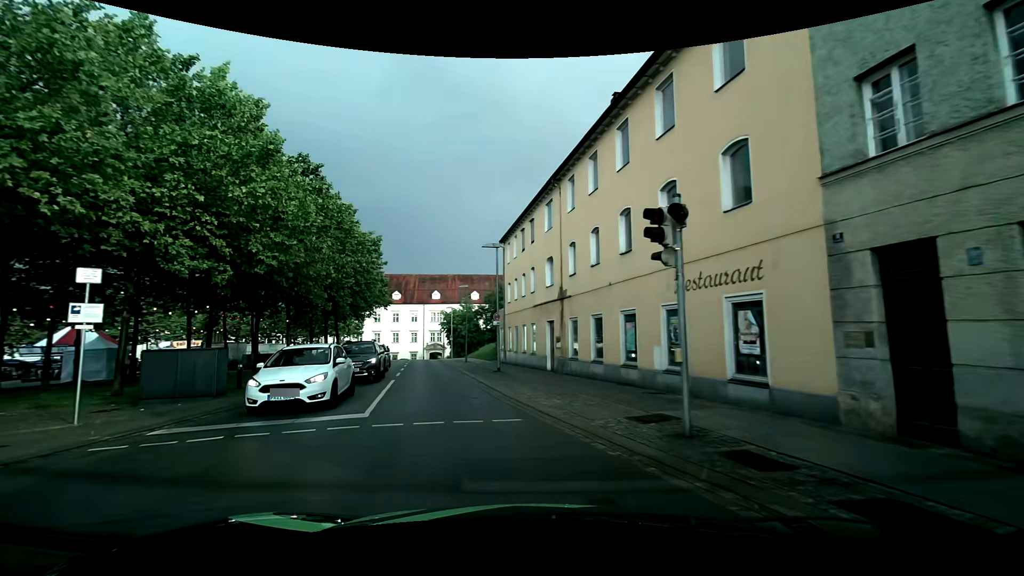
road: tertiary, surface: asphalt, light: Day
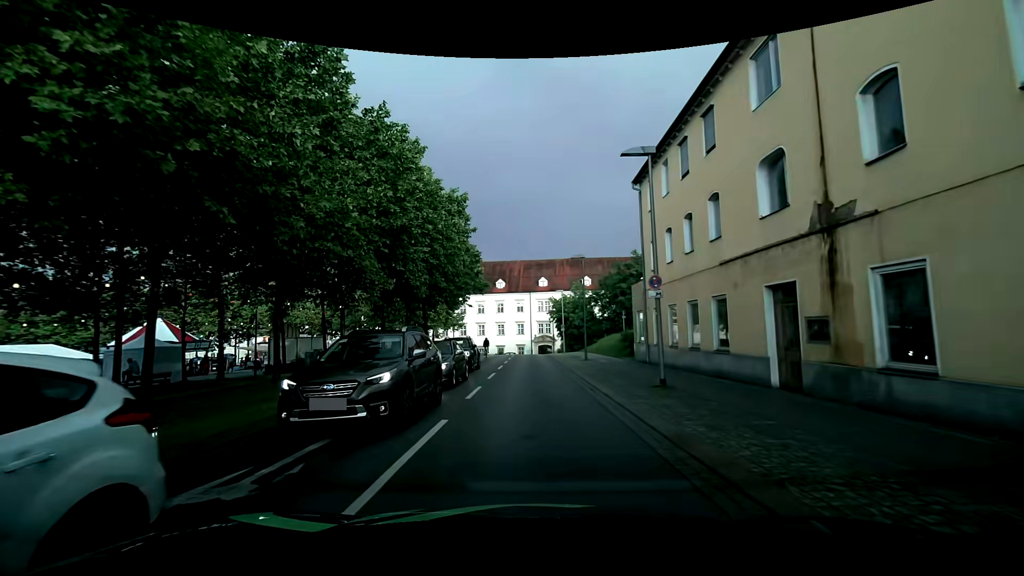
(-1.6, +11.9) m; -11°
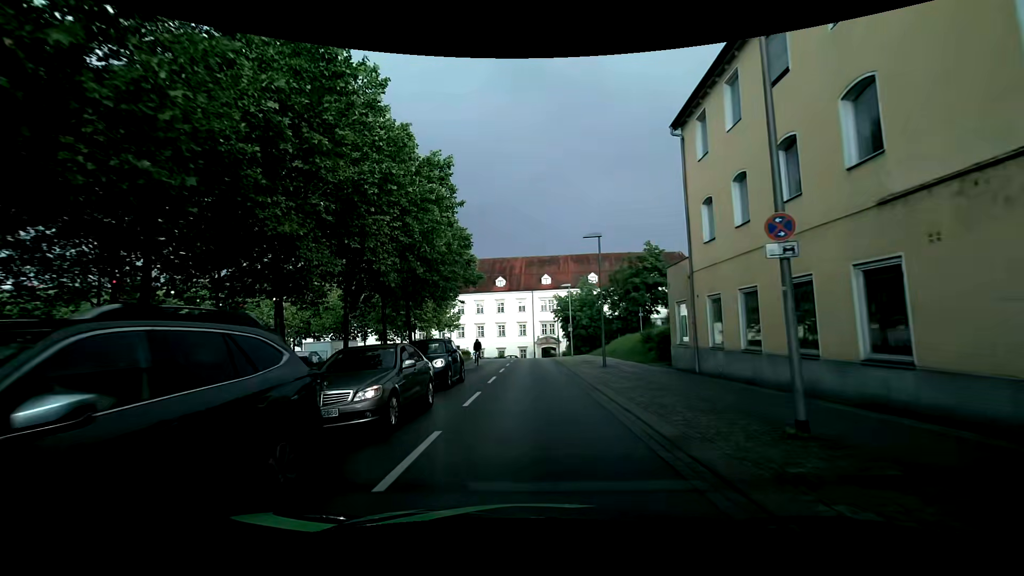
(0.0, +6.9) m; -1°
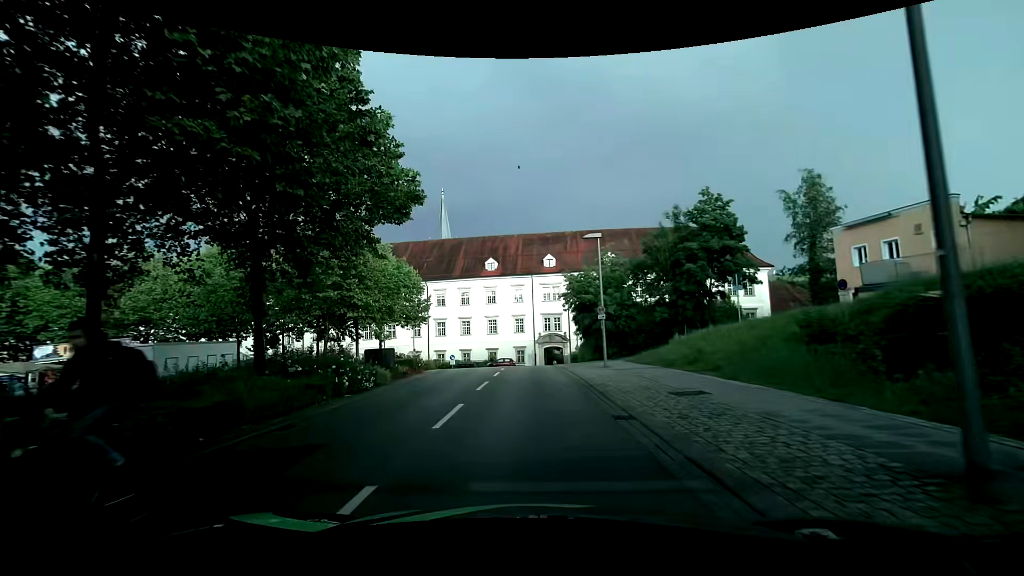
(+0.2, +21.1) m; 0°
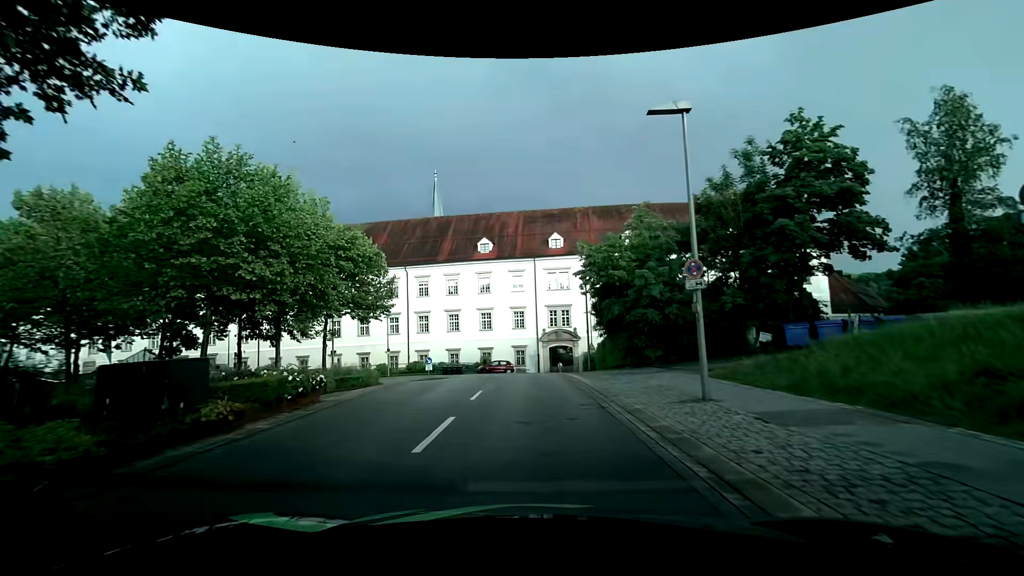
(+0.1, +13.6) m; 0°
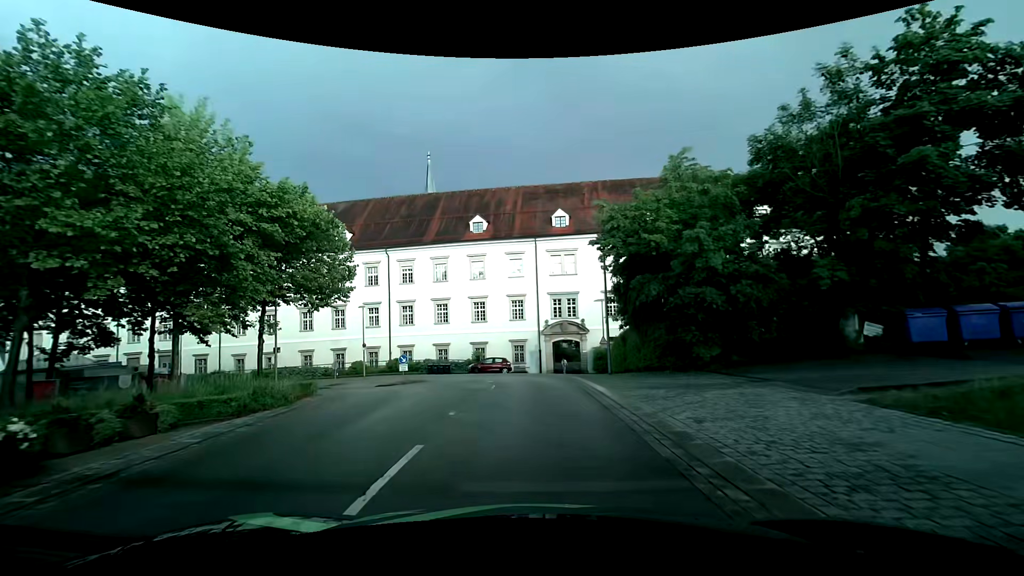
(0.0, +8.3) m; 0°
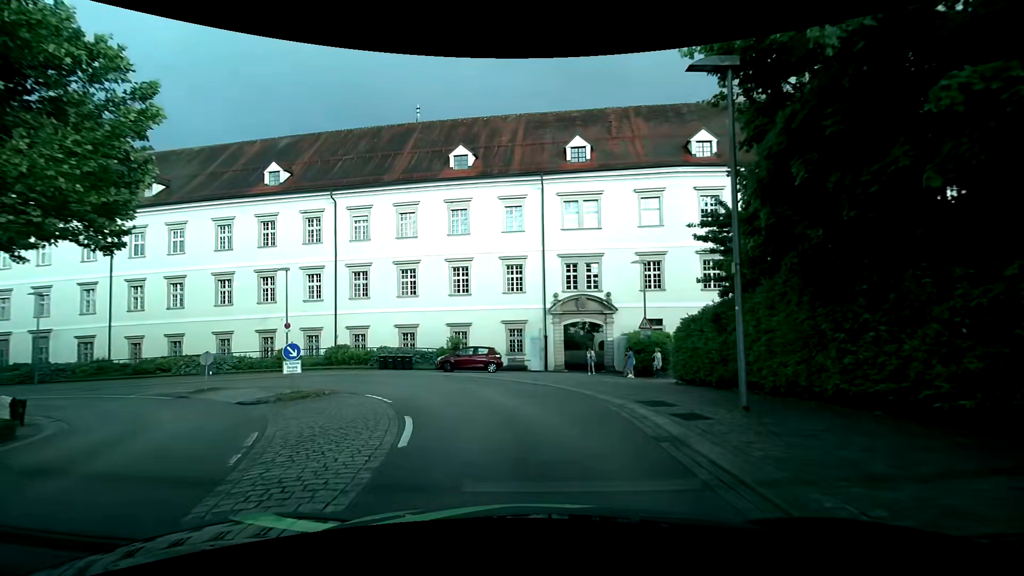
(-0.3, +15.5) m; -1°
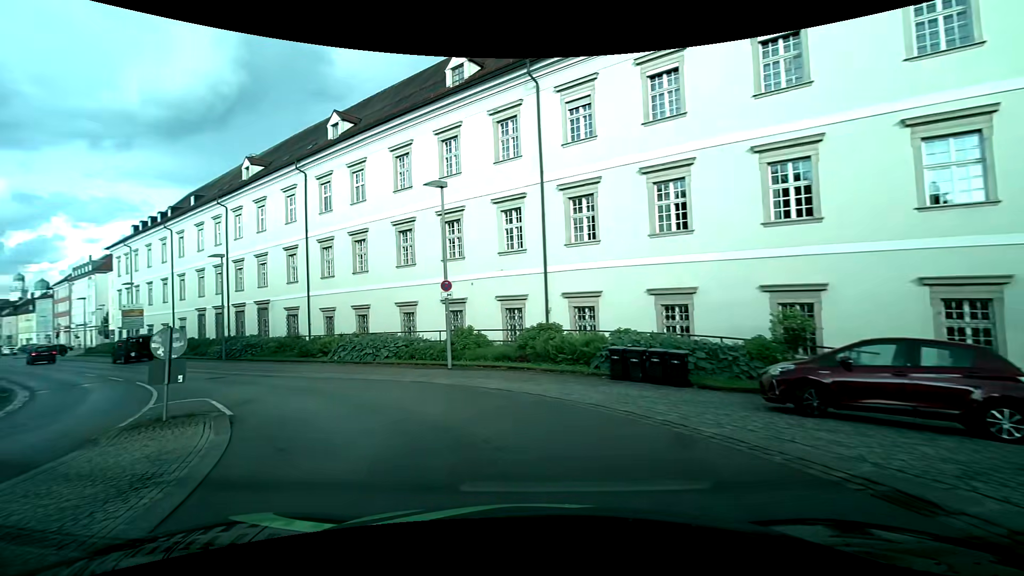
(-3.5, +18.2) m; -30°
(-2, +10) (-8, +18) (-16, +24) (-24, +30) (-32, +36) (-40, +42) (-47, +48) (-55, +54) (-62, +62) (-68, +70) m
